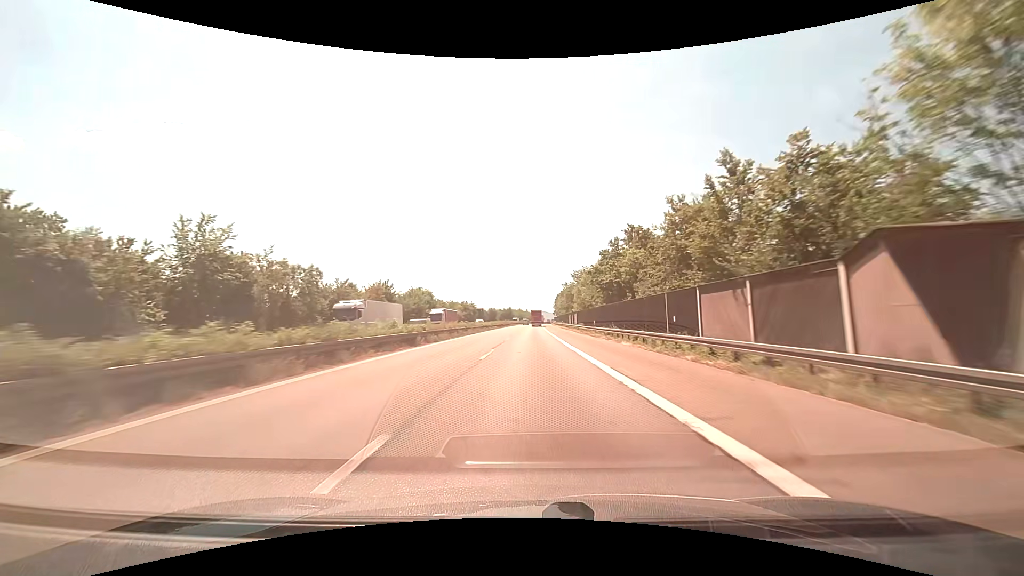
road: motorway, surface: asphalt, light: Day
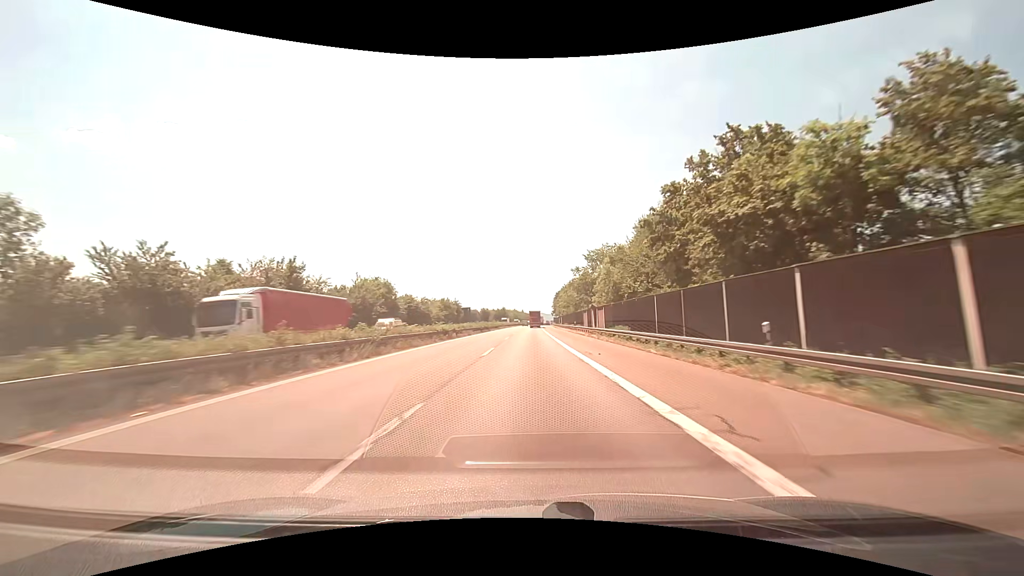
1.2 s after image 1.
(+0.3, +33.5) m; +1°
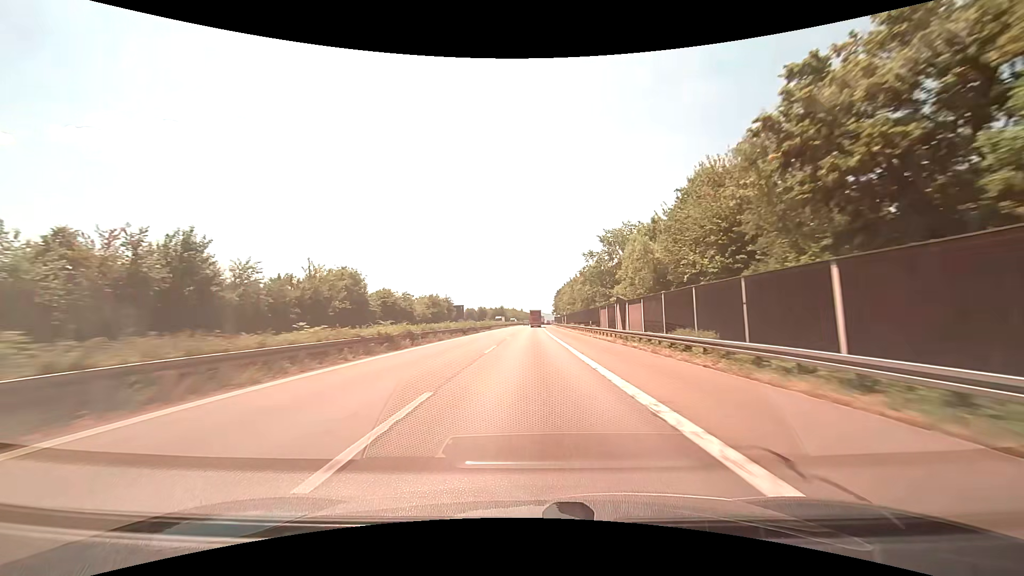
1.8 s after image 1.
(0.0, +16.7) m; 0°
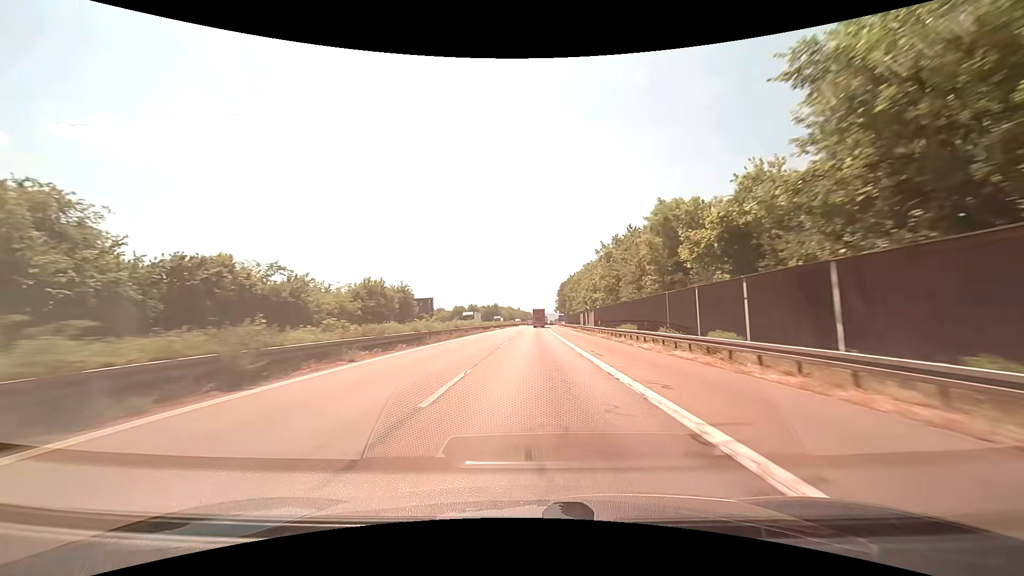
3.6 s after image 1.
(0.0, +49.8) m; 0°
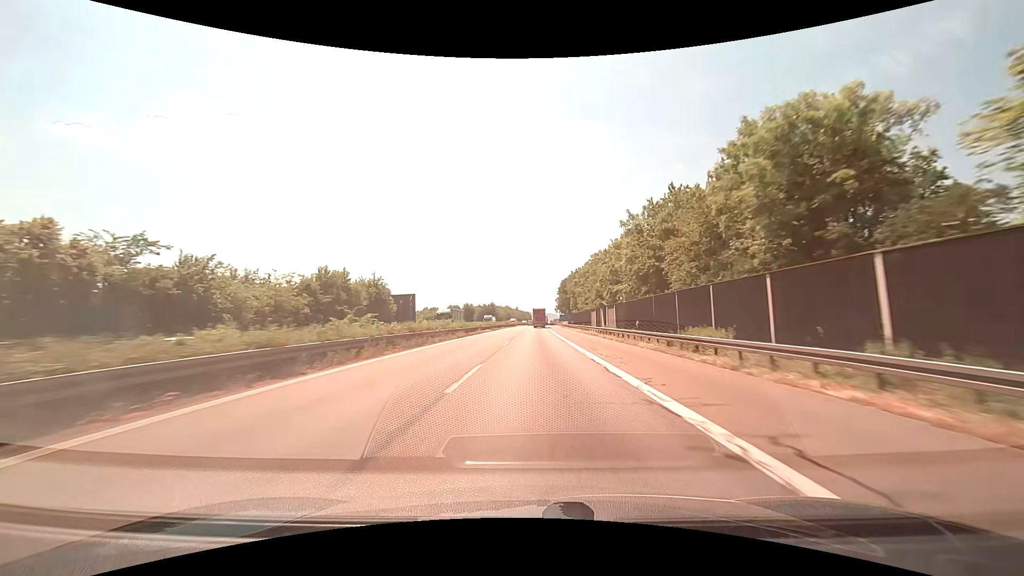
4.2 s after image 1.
(0.0, +16.5) m; 0°
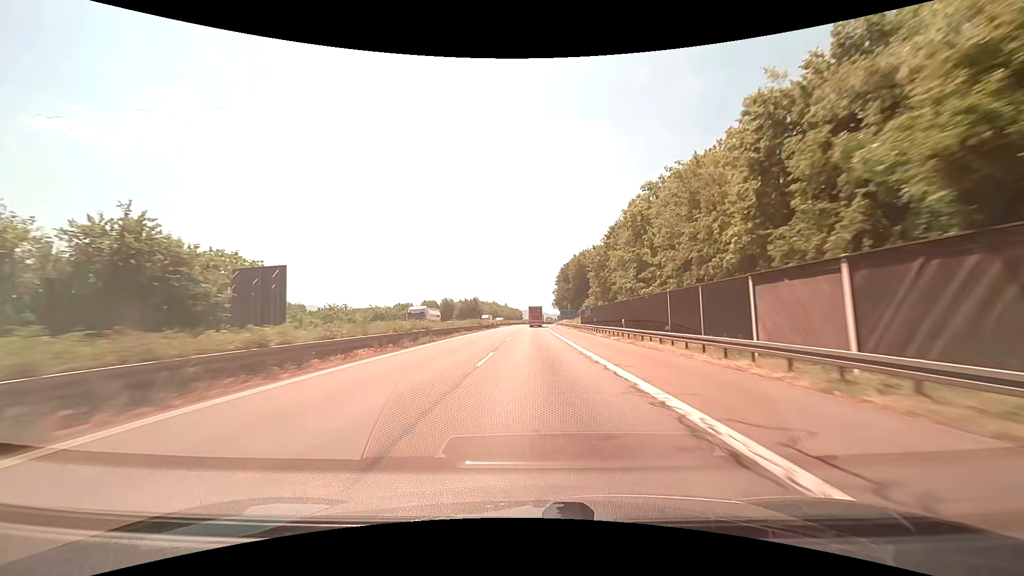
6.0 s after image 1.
(+0.5, +49.0) m; +1°
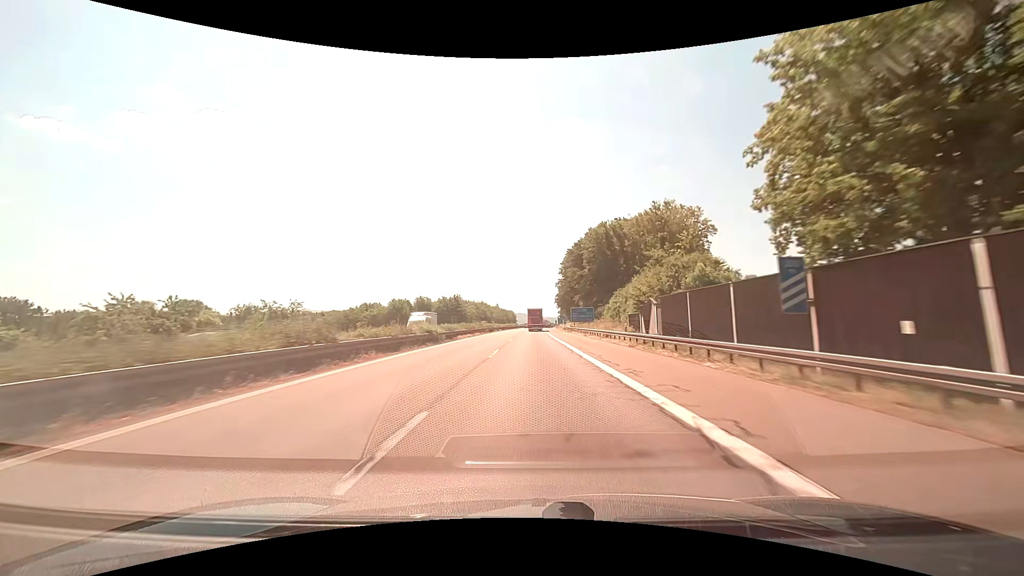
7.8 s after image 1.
(+0.3, +48.9) m; +1°
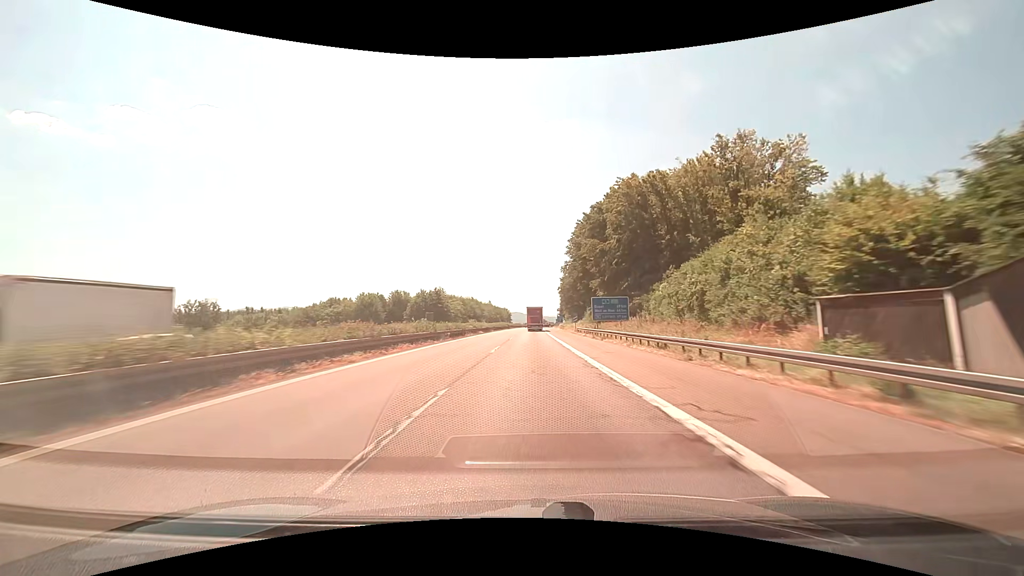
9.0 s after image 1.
(+0.2, +33.4) m; +1°
(0, +10) (0, +20) (0, +30) (0, +40) (0, +50) (0, +60) (0, +70) (0, +80) (0, +90) (0, +100) m
